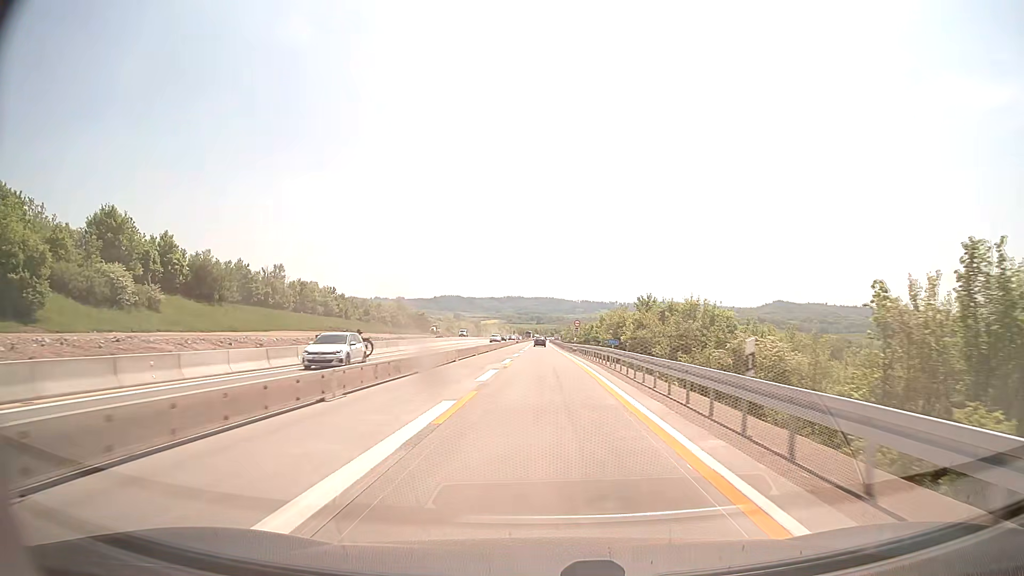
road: motorway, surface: concrete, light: Day
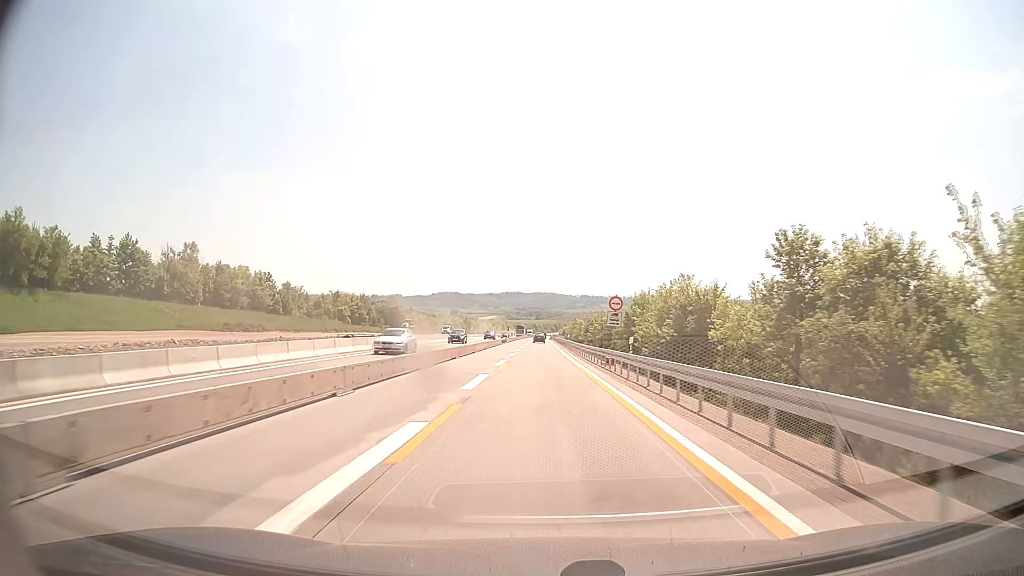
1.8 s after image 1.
(-0.1, +39.3) m; 0°
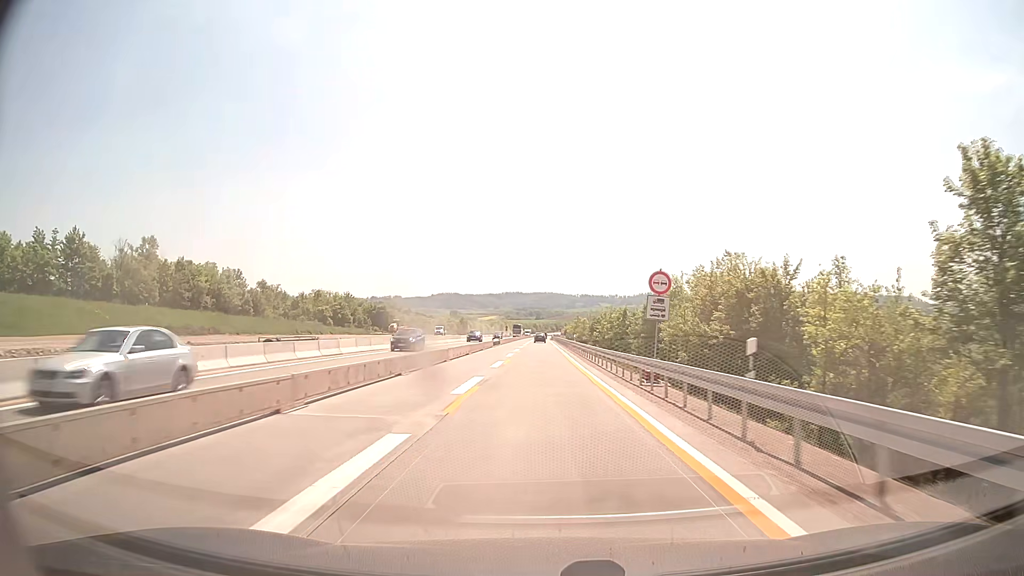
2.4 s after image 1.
(0.0, +13.1) m; 0°
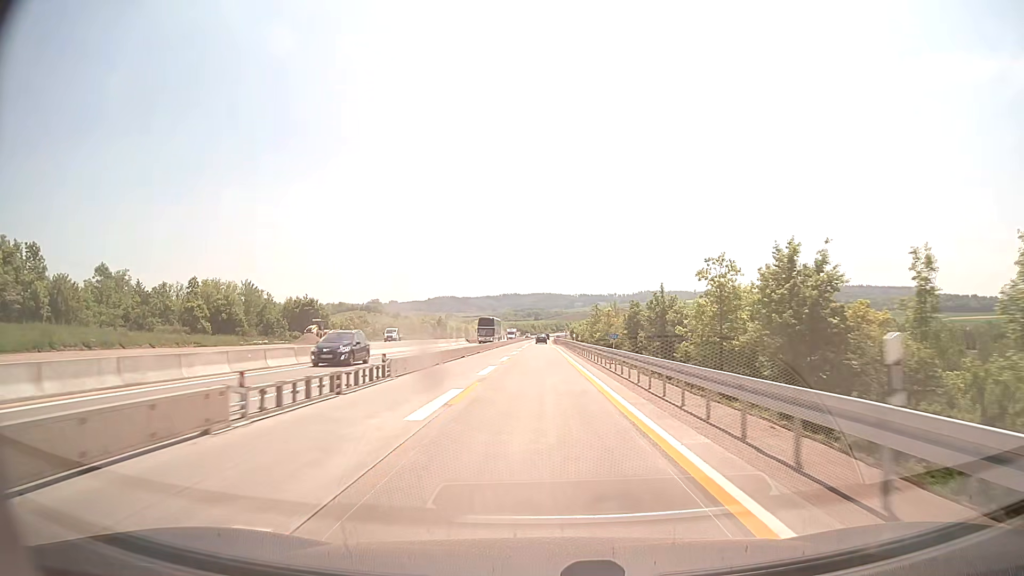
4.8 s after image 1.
(-0.2, +52.3) m; 0°
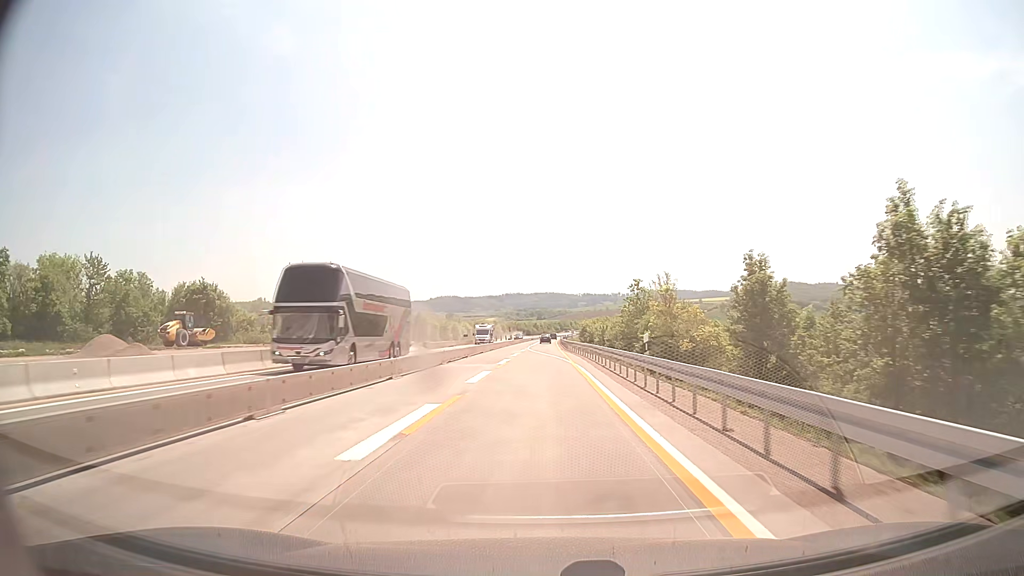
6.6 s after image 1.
(0.0, +39.2) m; 0°
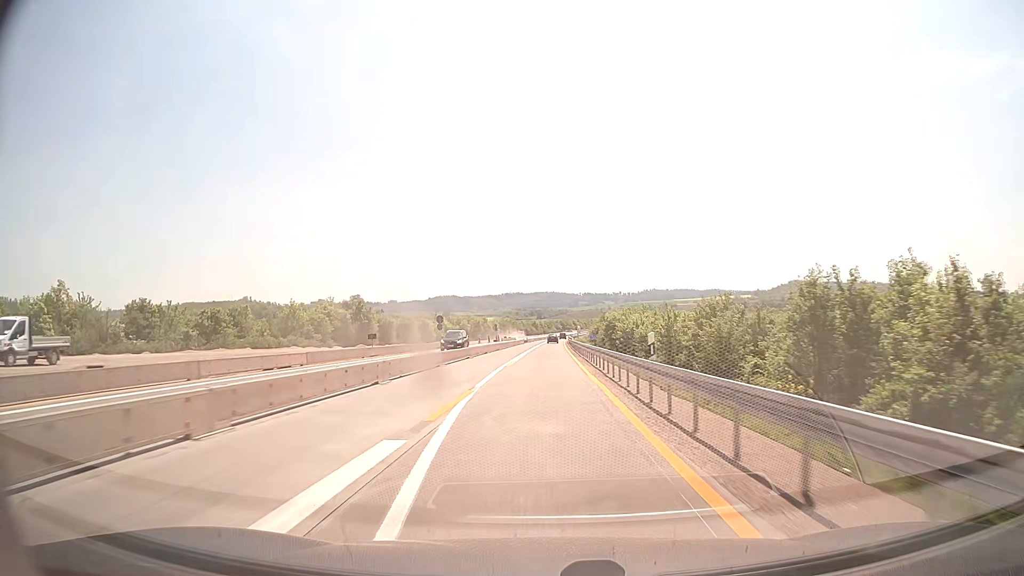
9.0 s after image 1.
(0.0, +52.3) m; 0°
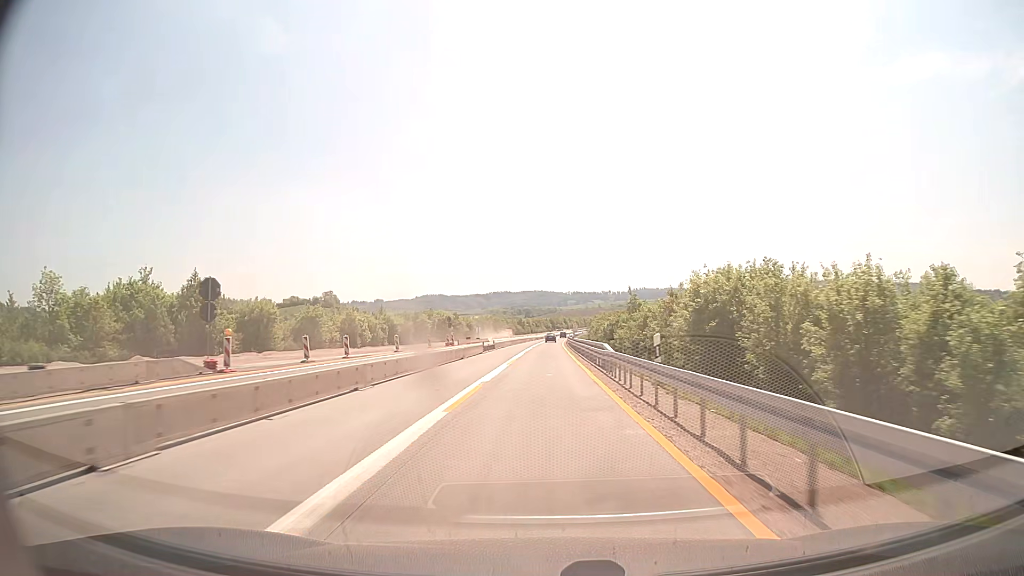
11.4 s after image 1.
(+0.4, +52.3) m; +1°
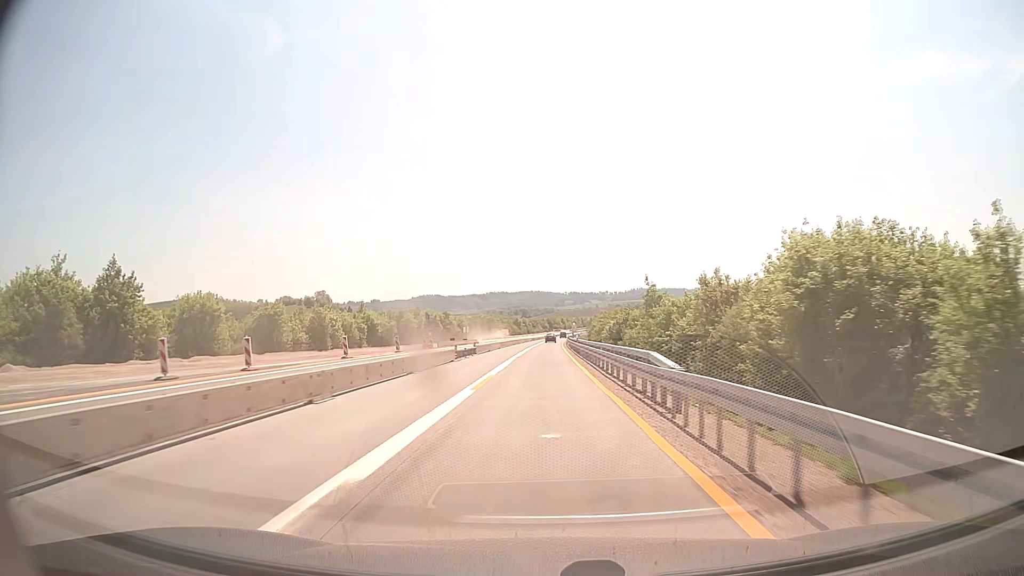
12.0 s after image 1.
(0.0, +13.1) m; 0°
(0, +10) (0, +20) (0, +30) (0, +40) (0, +50) (0, +60) (0, +70) (0, +80) (+1, +90) (+1, +100) m
